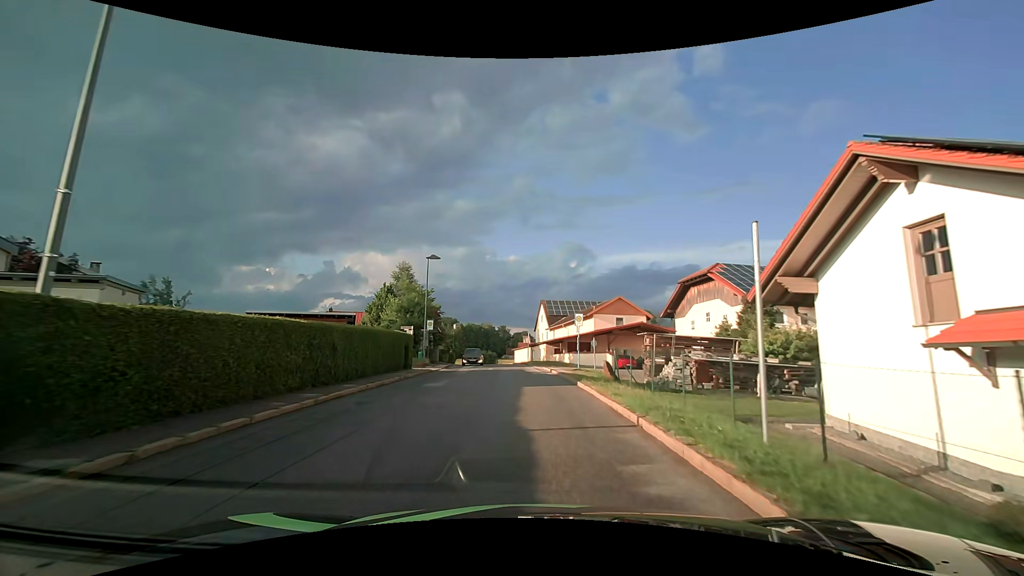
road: residential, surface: asphalt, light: Day
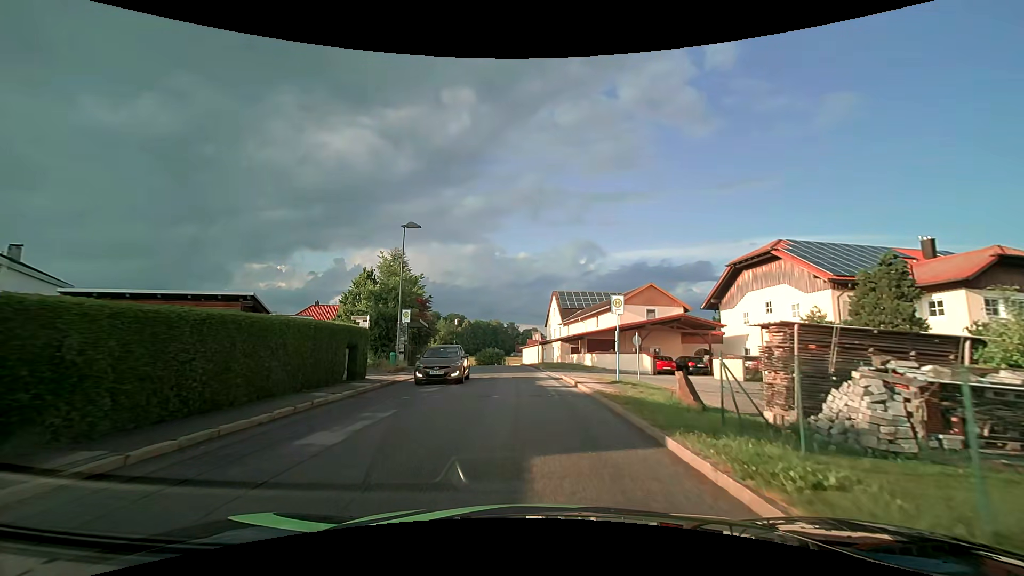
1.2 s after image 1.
(-0.1, +9.7) m; -2°
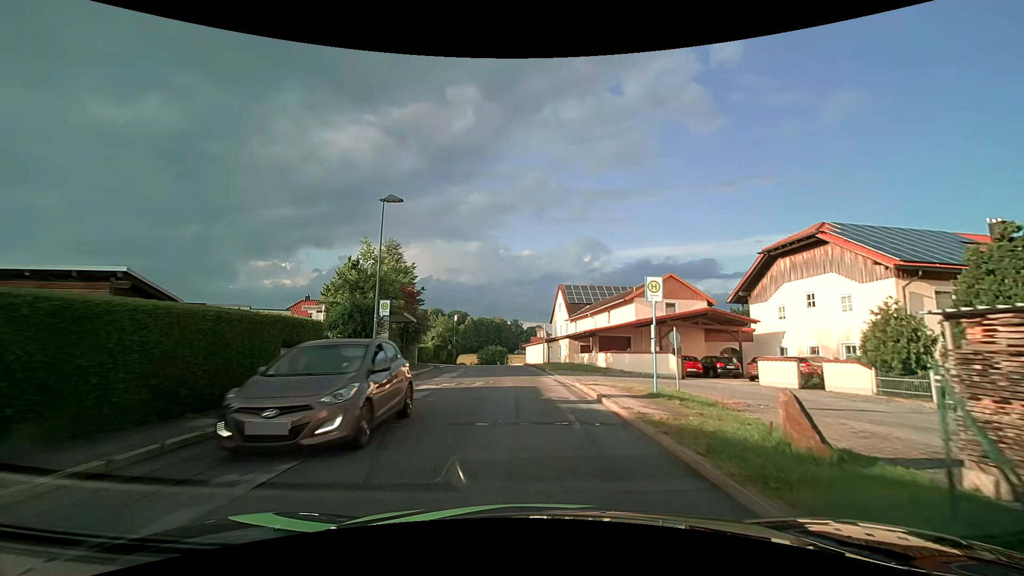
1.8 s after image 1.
(0.0, +4.7) m; 0°
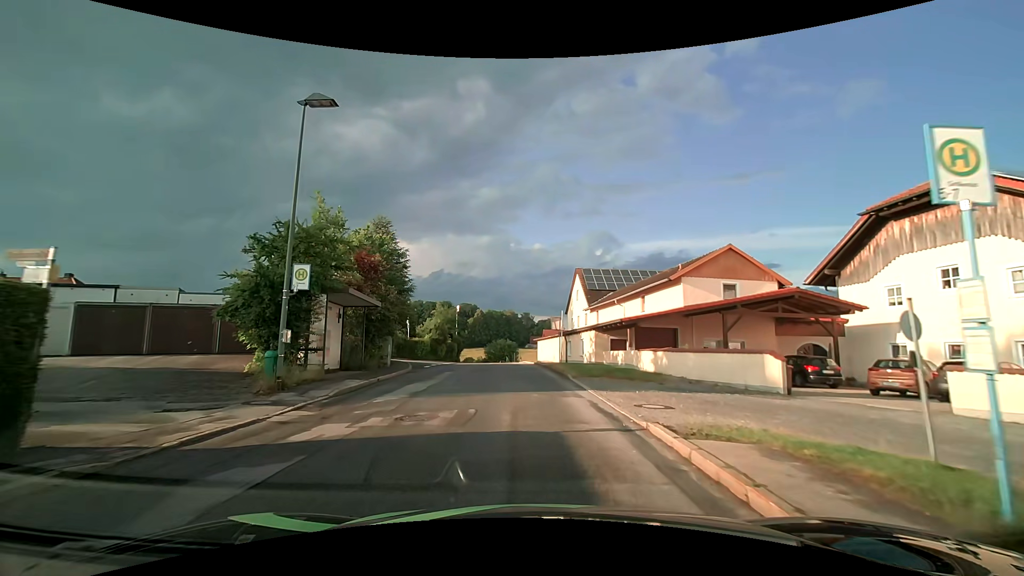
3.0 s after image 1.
(-0.2, +9.1) m; -2°
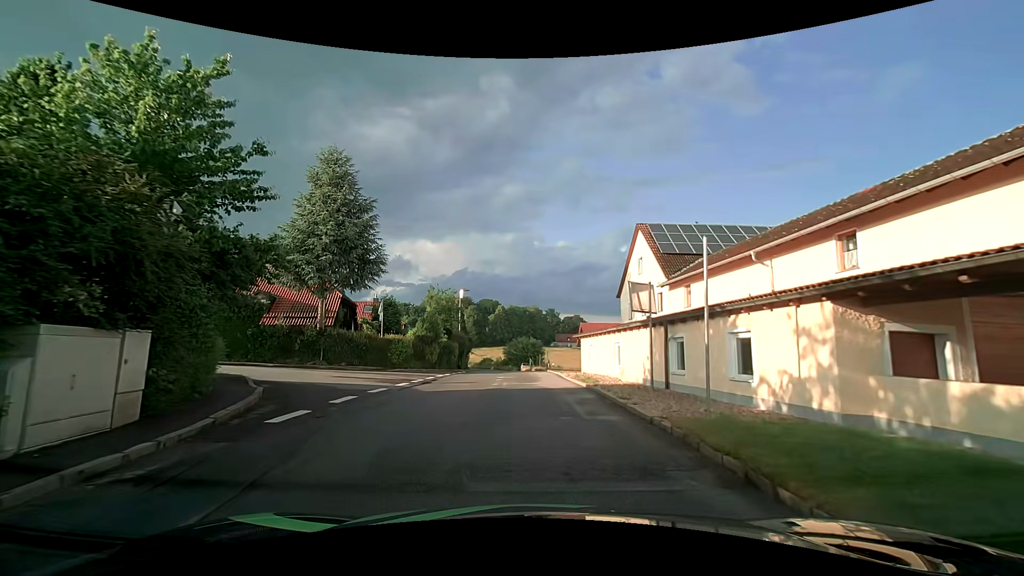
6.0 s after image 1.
(-0.7, +19.3) m; -3°
